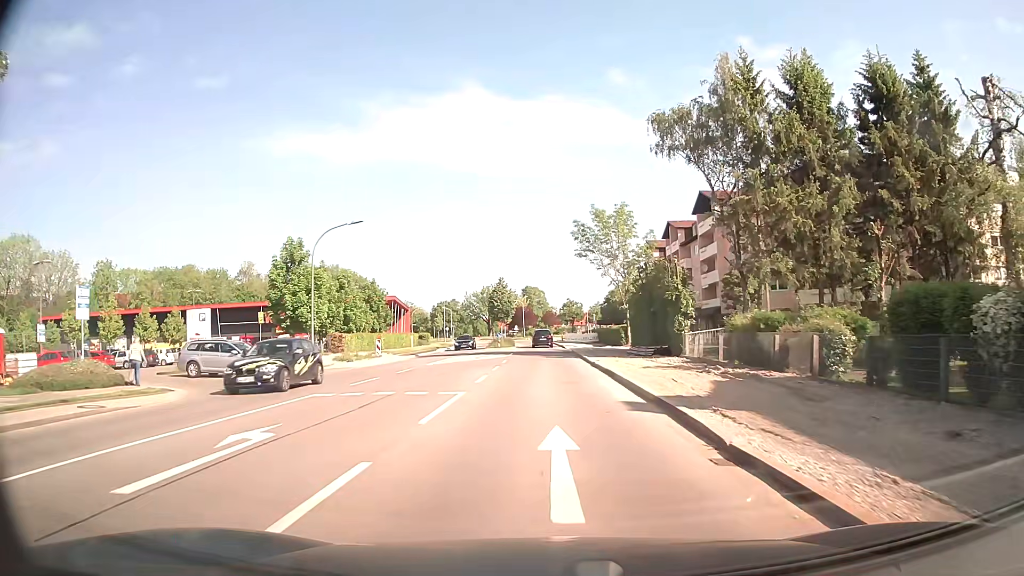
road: secondary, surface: asphalt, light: Day
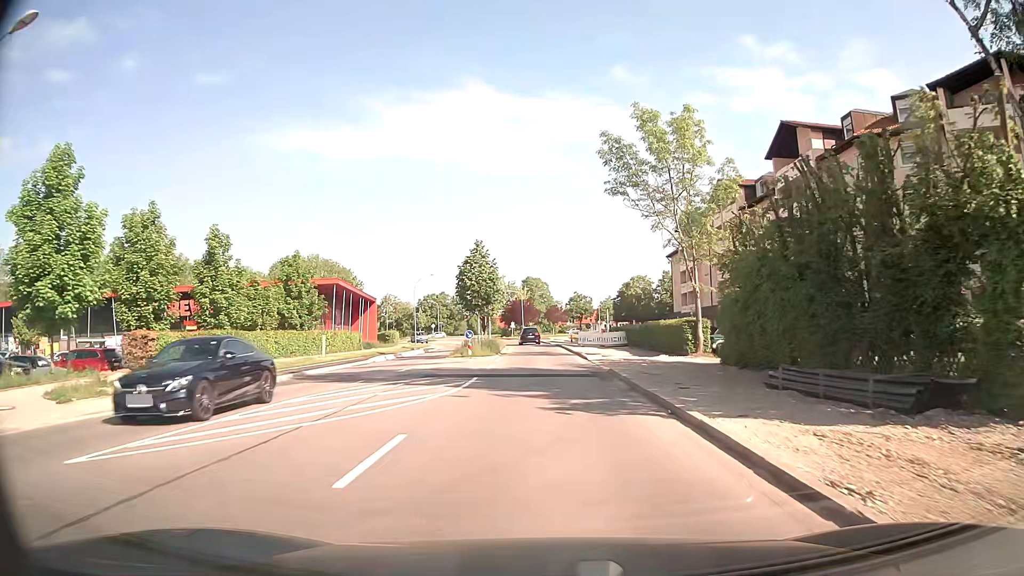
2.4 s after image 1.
(-0.2, +24.9) m; 0°
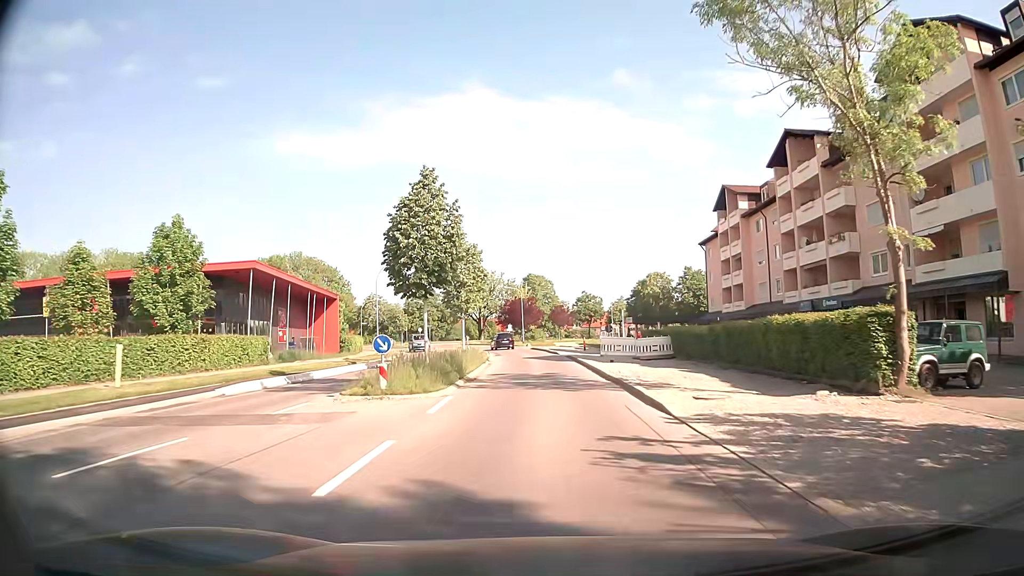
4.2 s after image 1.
(-0.1, +18.5) m; -1°
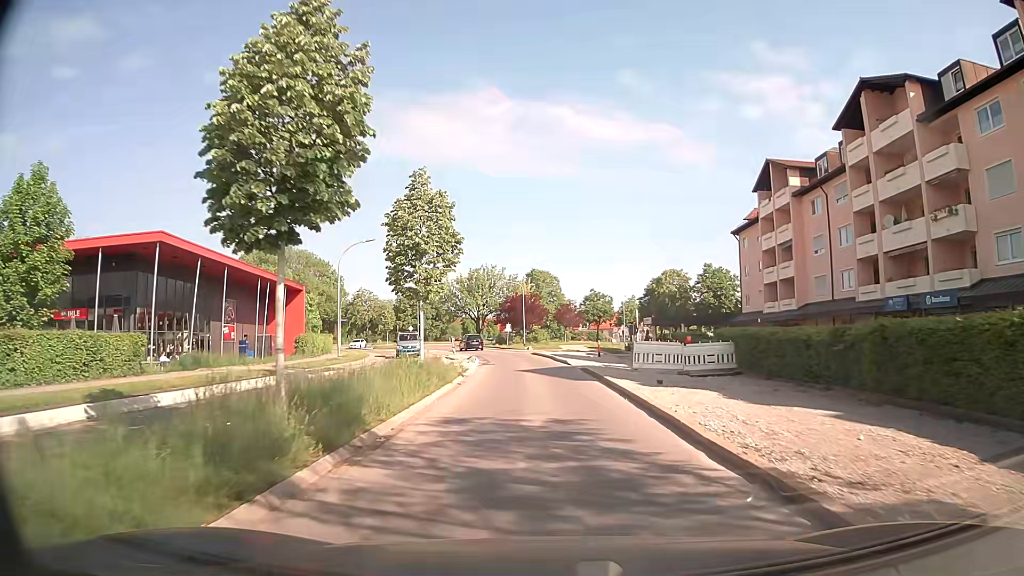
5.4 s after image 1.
(0.0, +11.9) m; 0°
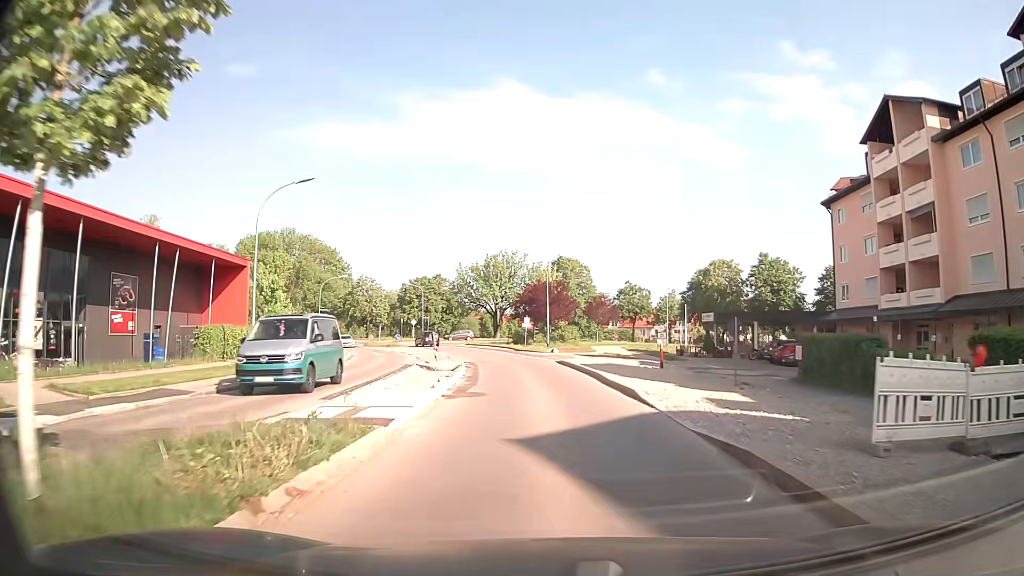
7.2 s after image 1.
(-0.3, +17.0) m; -1°
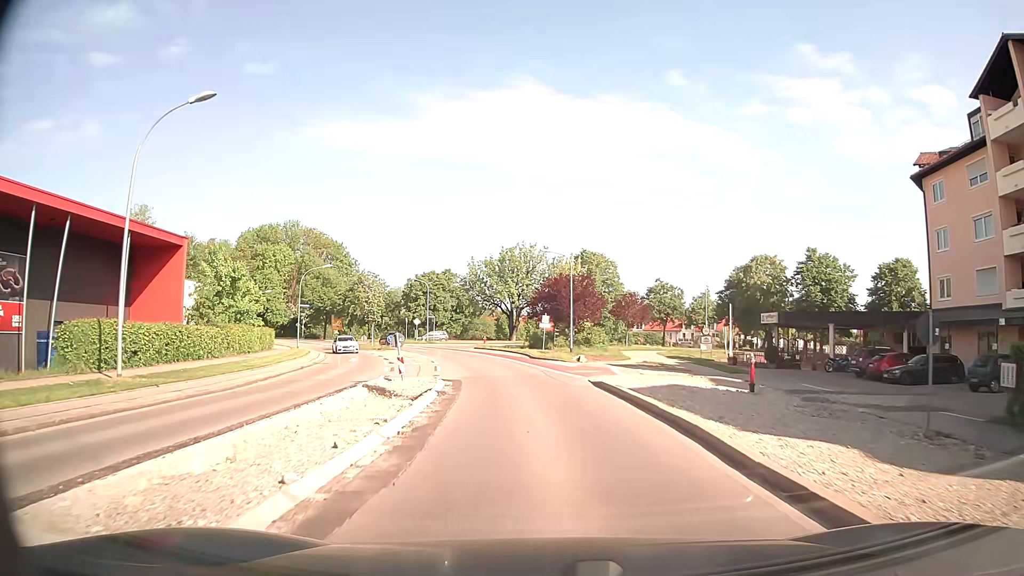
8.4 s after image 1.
(-0.3, +11.2) m; -3°
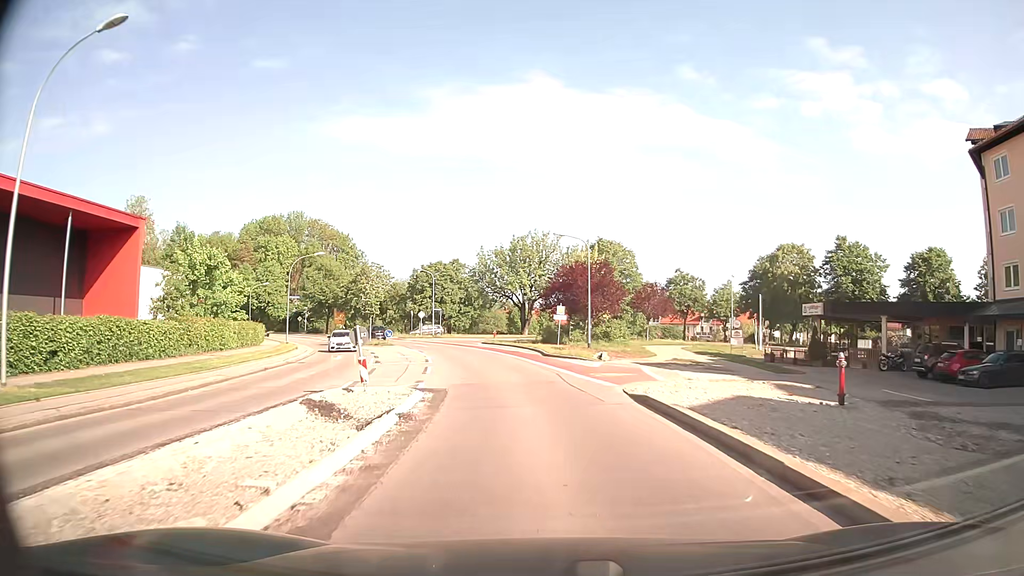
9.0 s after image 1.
(0.0, +5.5) m; 0°
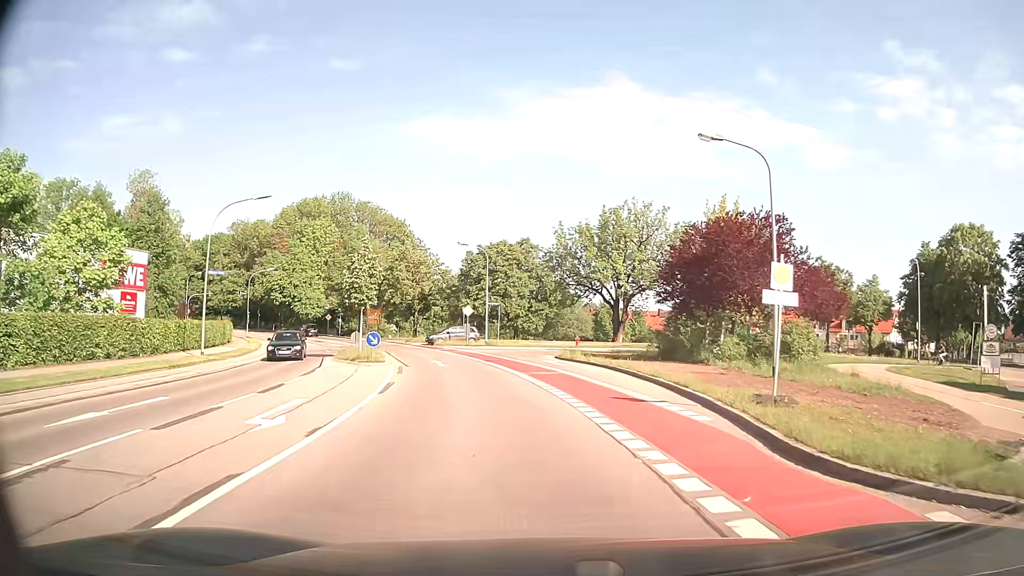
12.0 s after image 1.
(-1.6, +24.2) m; -7°
